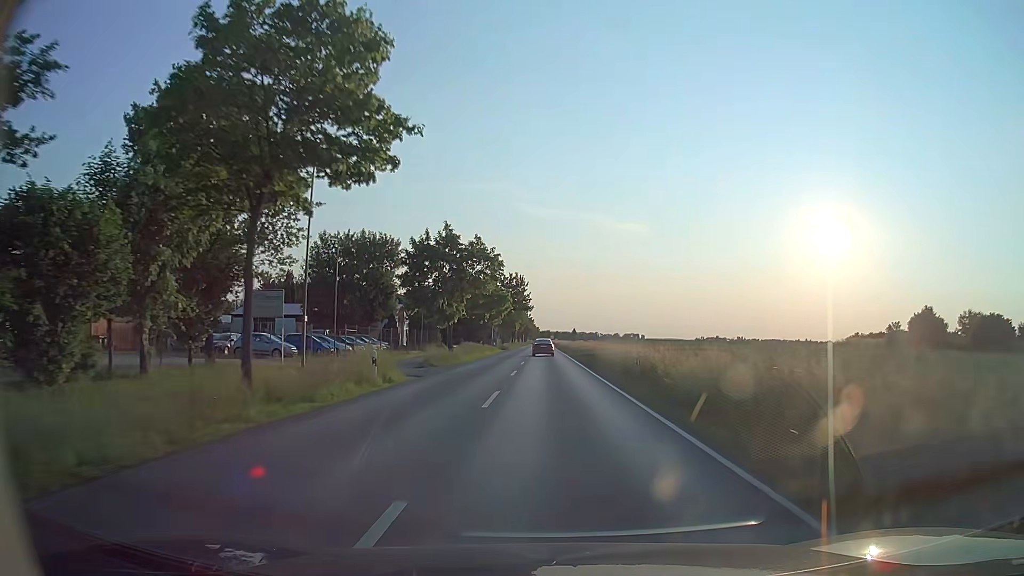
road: secondary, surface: asphalt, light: Day
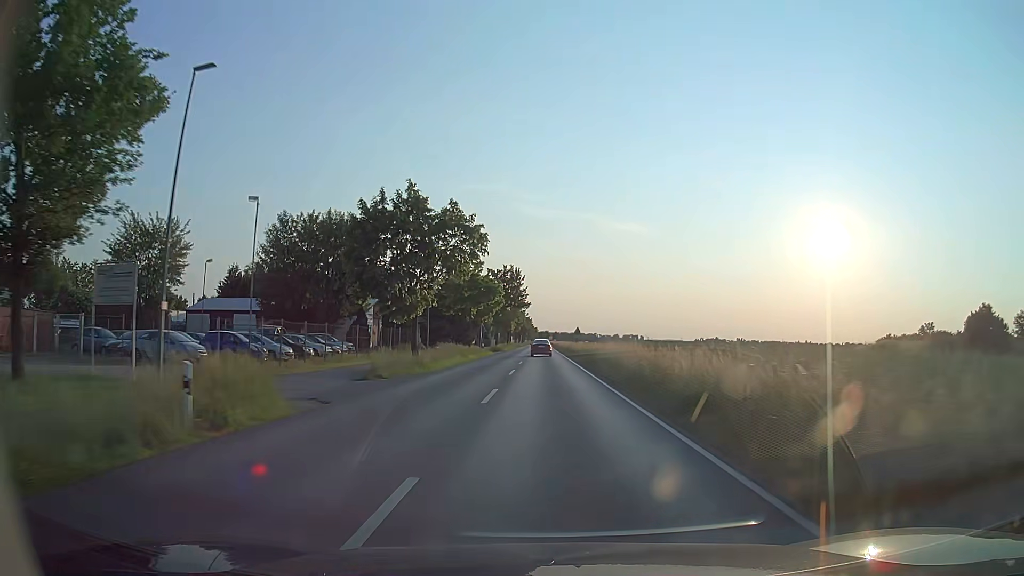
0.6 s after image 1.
(0.0, +11.1) m; 0°
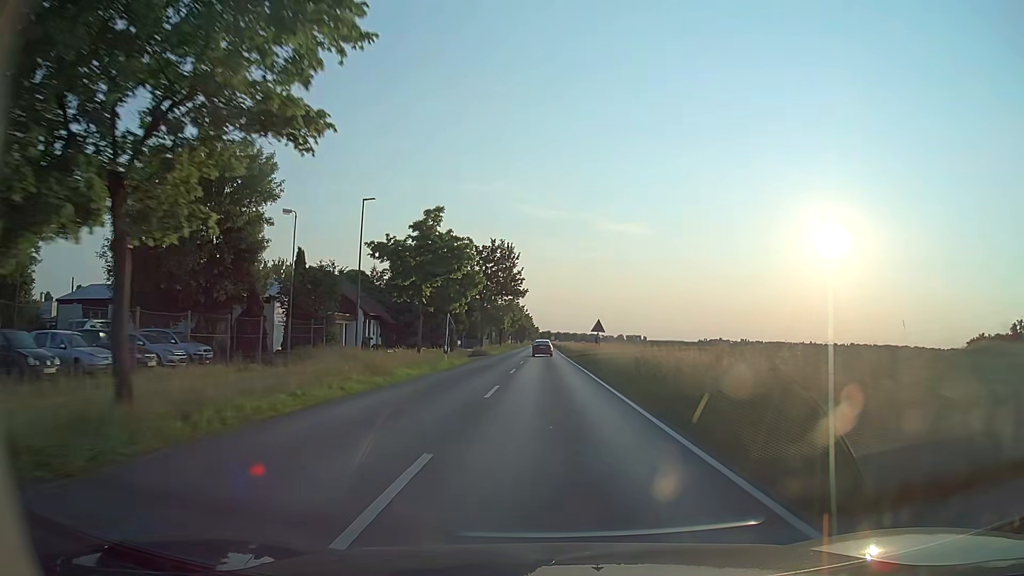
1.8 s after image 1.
(0.0, +22.8) m; 0°
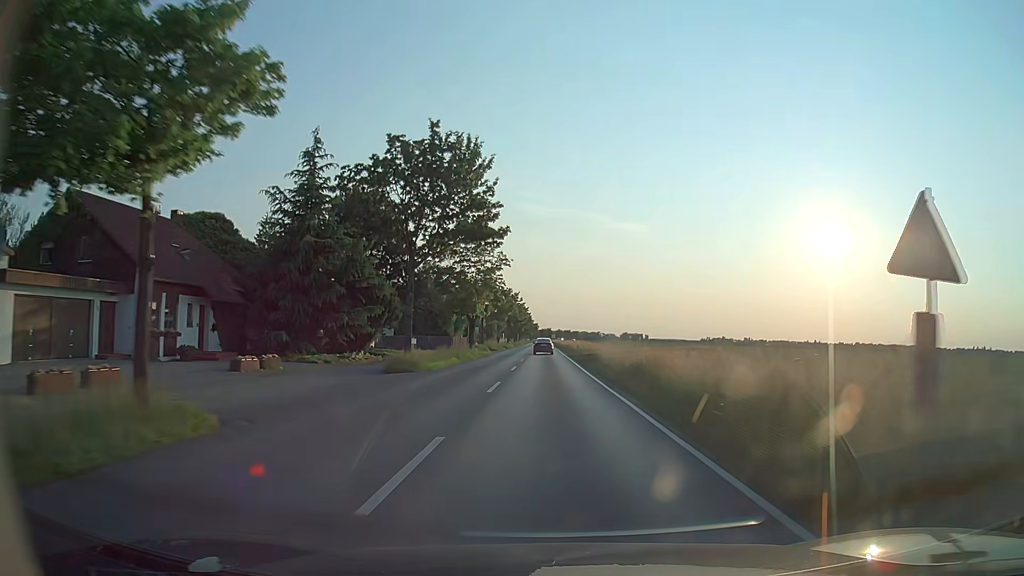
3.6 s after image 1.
(0.0, +34.8) m; 0°
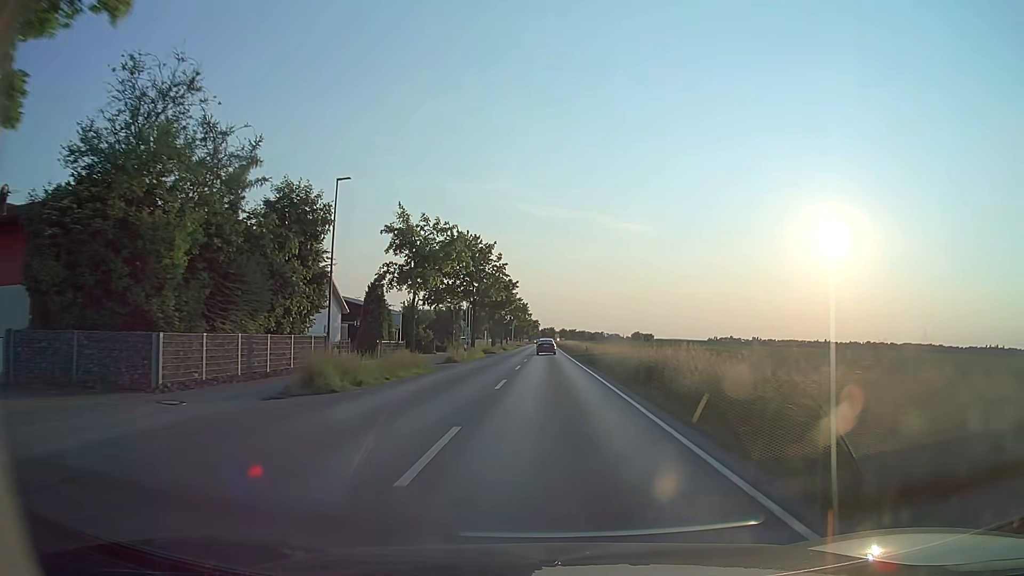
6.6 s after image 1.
(-0.2, +59.1) m; 0°
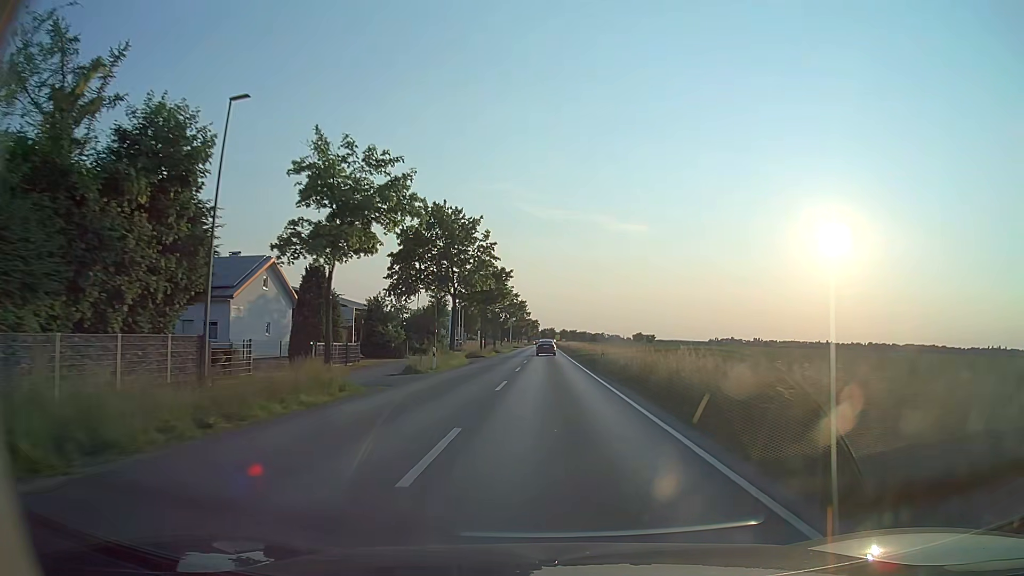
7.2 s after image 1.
(0.0, +12.1) m; 0°
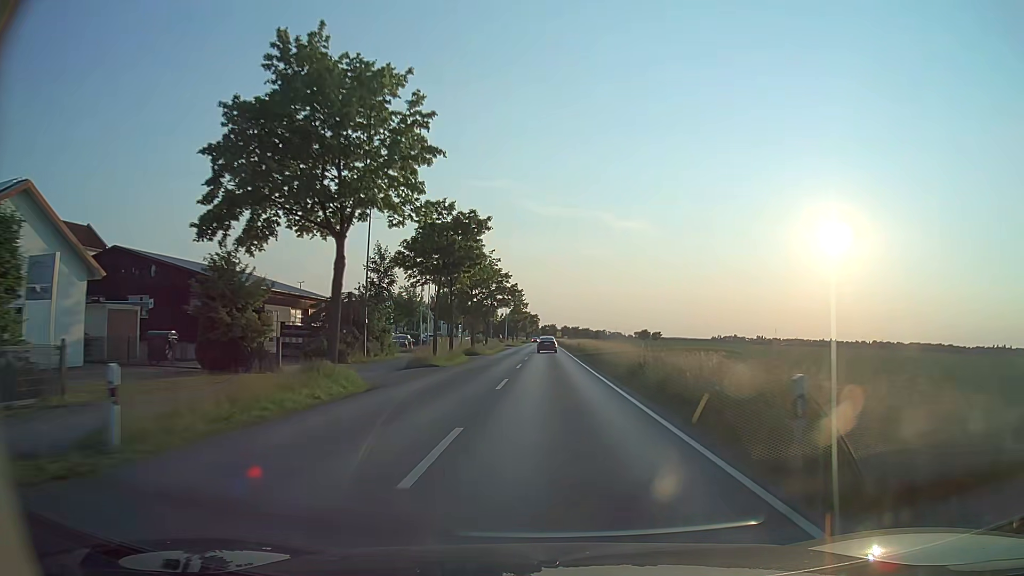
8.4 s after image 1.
(0.0, +24.1) m; 0°
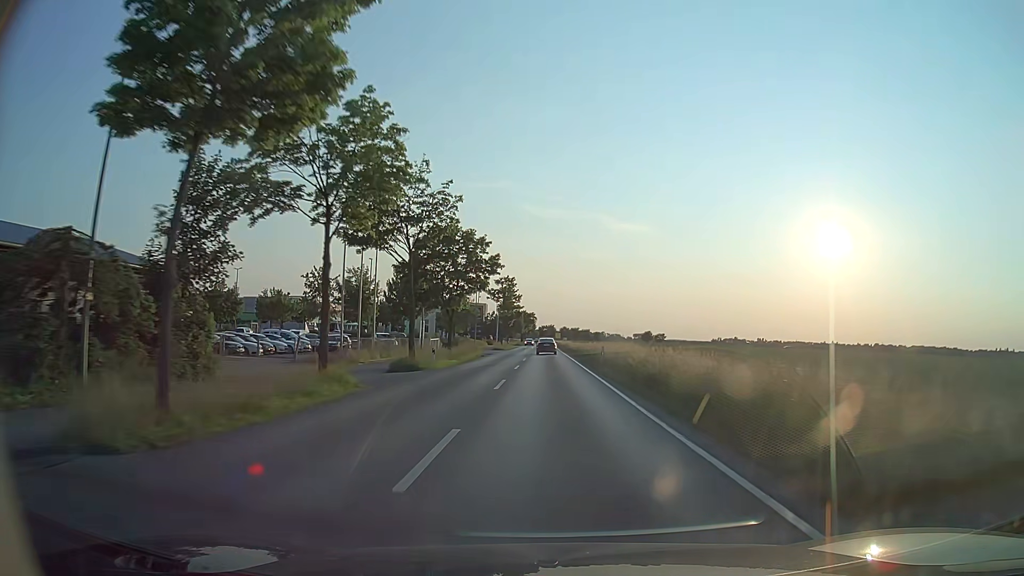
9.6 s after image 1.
(0.0, +24.2) m; 0°
(0, +10) (0, +20) (0, +30) (0, +40) (0, +50) (0, +60) (0, +70) (0, +80) (0, +90) (0, +100) m
